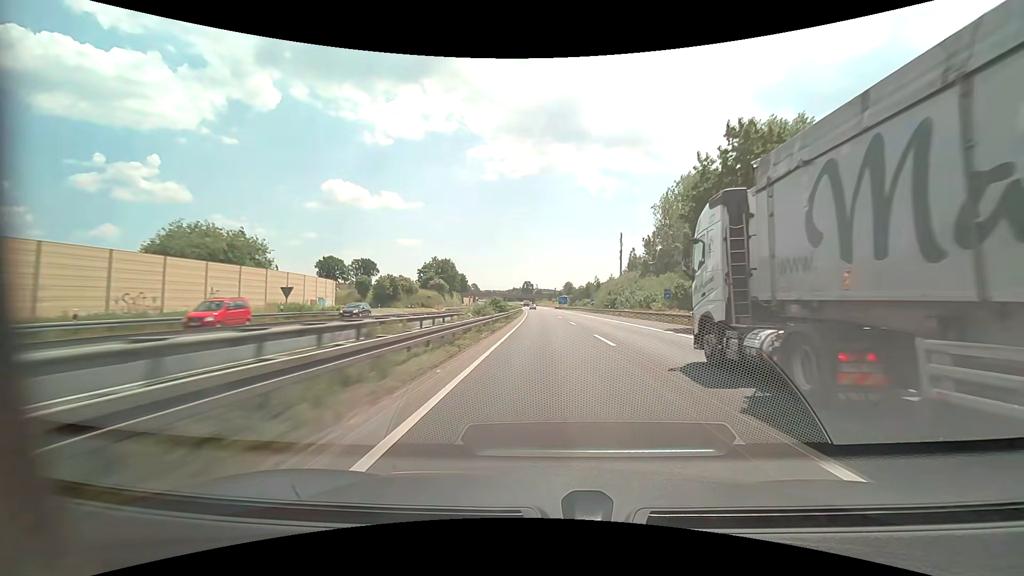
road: motorway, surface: asphalt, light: Day
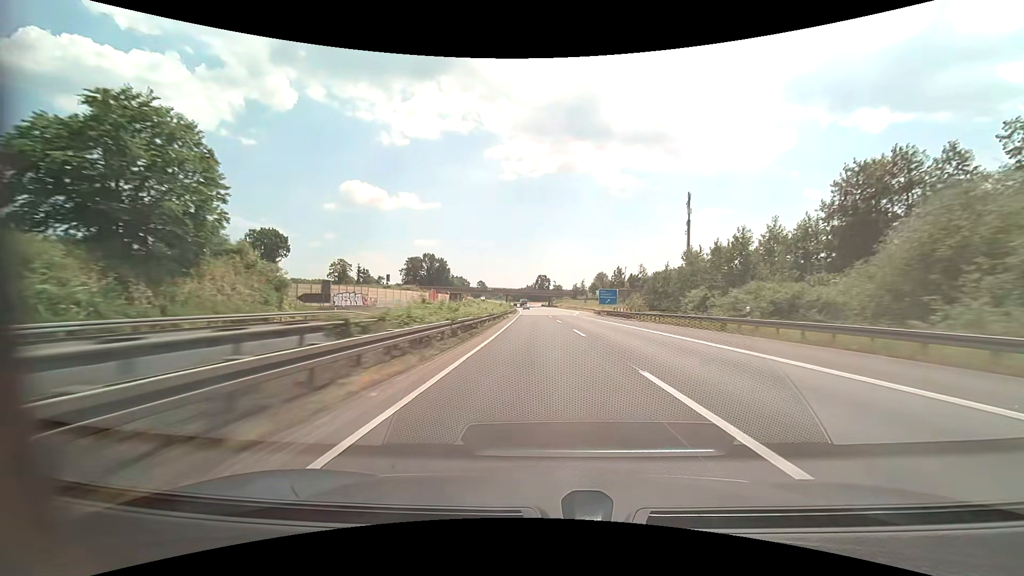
(-1.5, +102.5) m; -2°
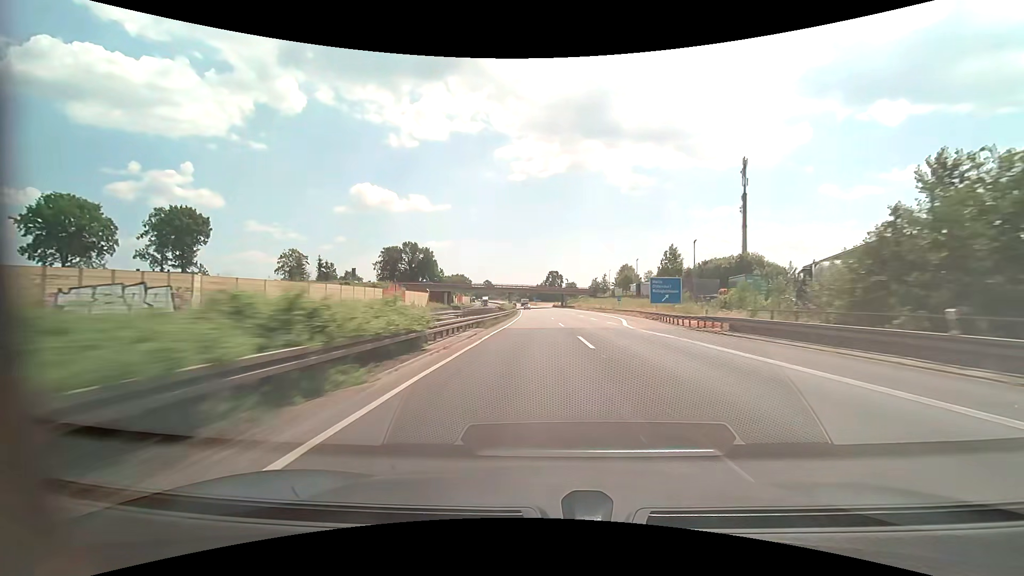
(-0.4, +40.9) m; -1°
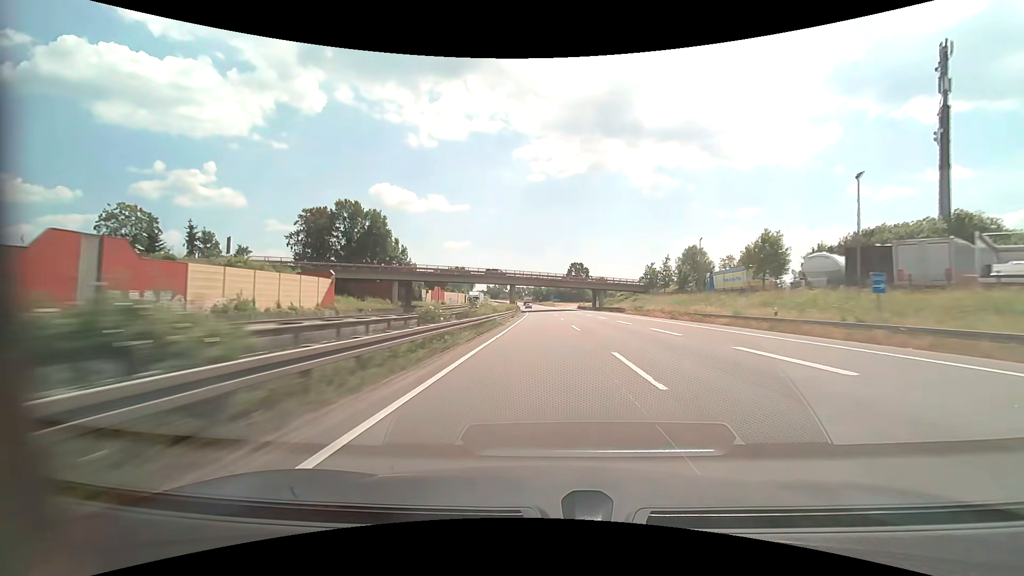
(-1.0, +61.3) m; -2°
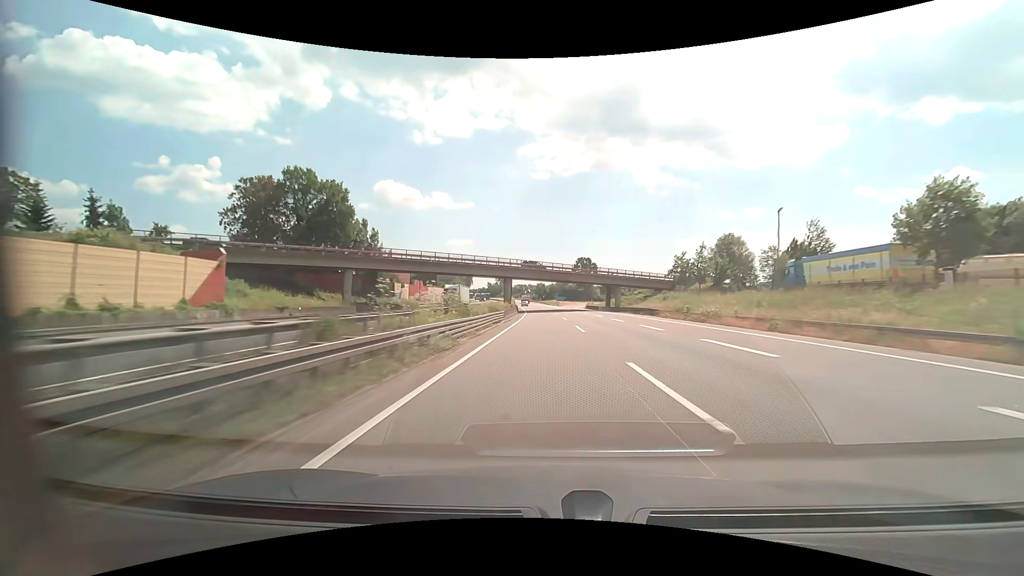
(0.0, +20.4) m; 0°
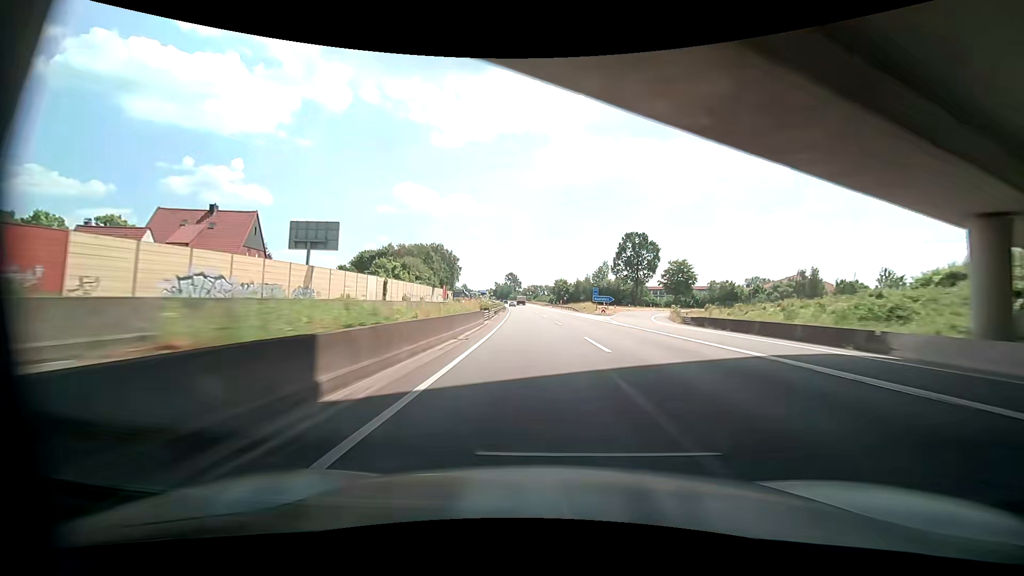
(-1.3, +81.8) m; -2°
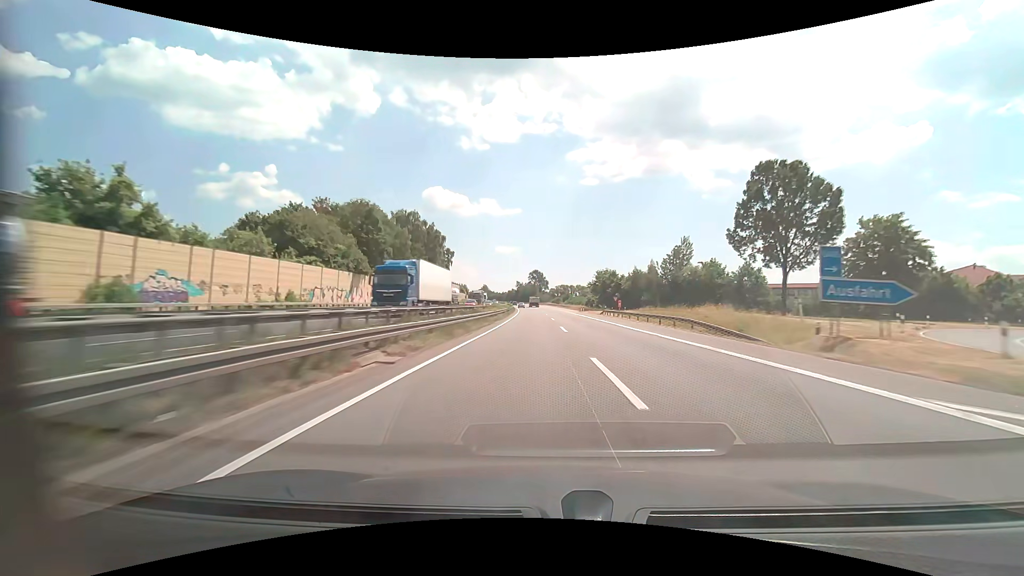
(-2.1, +61.2) m; -3°
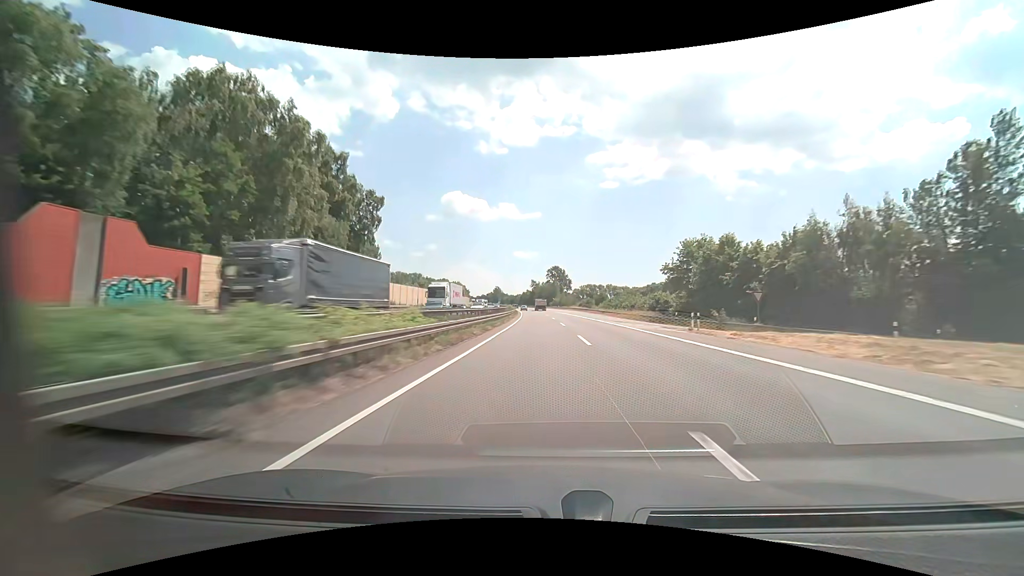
(-1.3, +61.2) m; -2°
(0, +10) (0, +20) (0, +30) (-1, +40) (-1, +50) (-1, +60) (-1, +70) (-2, +80) (-2, +90) (-3, +100) m
